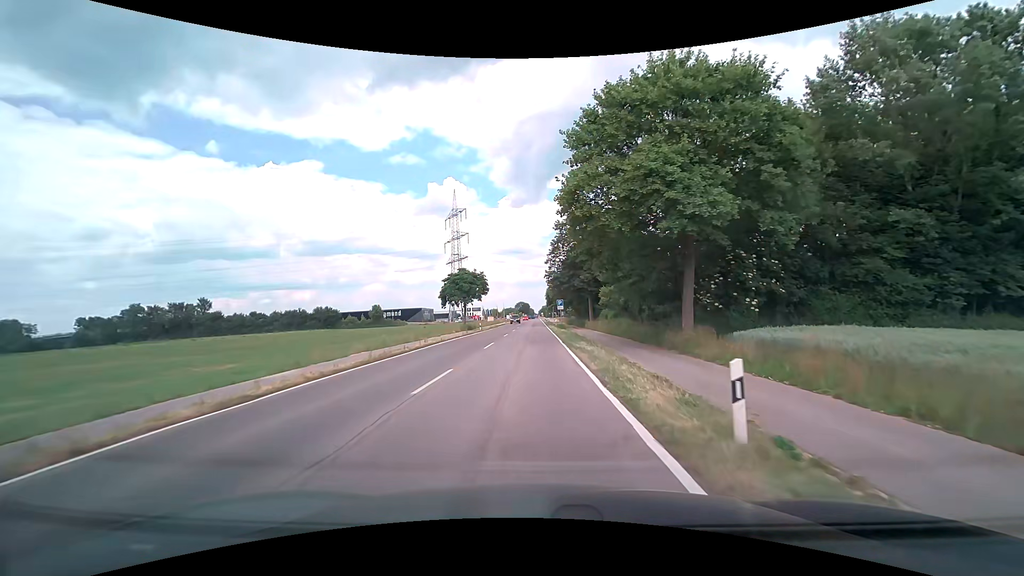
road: tertiary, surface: asphalt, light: Day
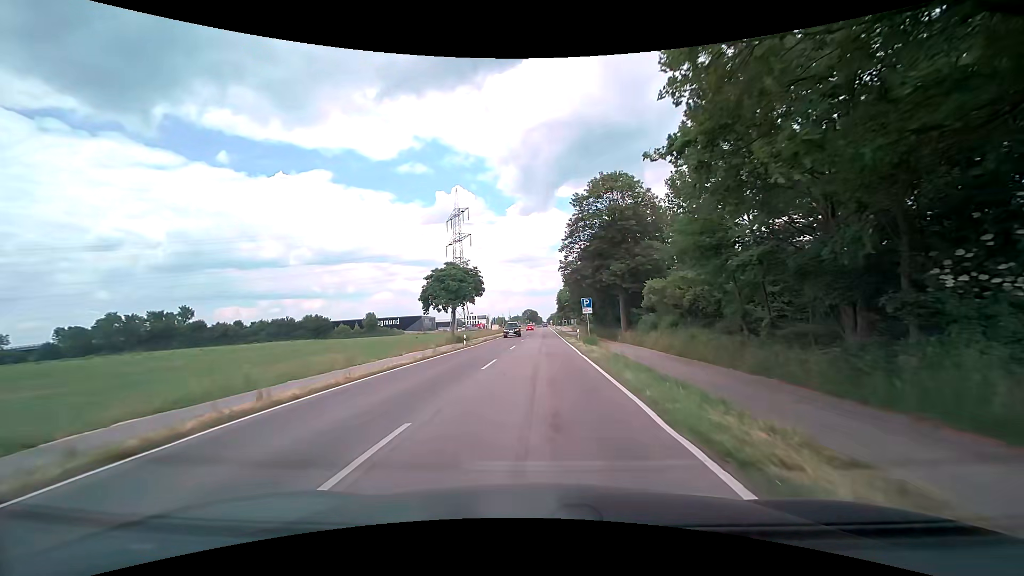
(-0.4, +18.5) m; -2°
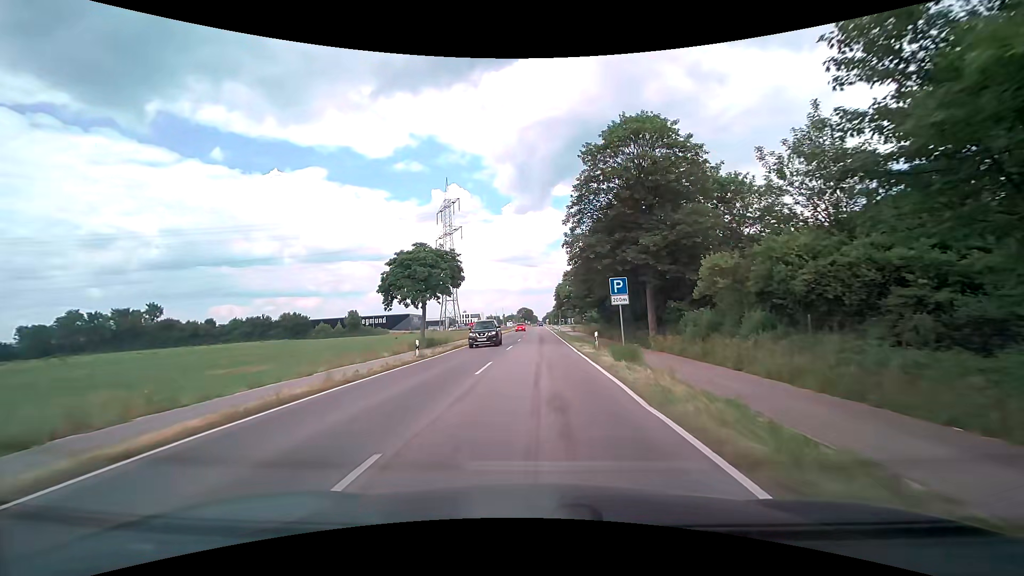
(0.0, +13.9) m; +1°
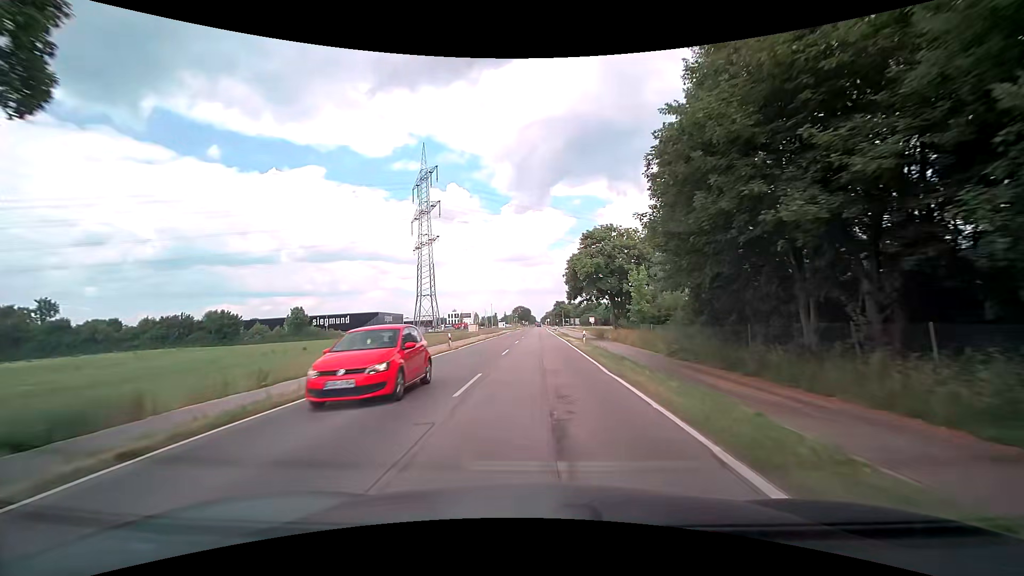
(0.0, +41.5) m; 0°
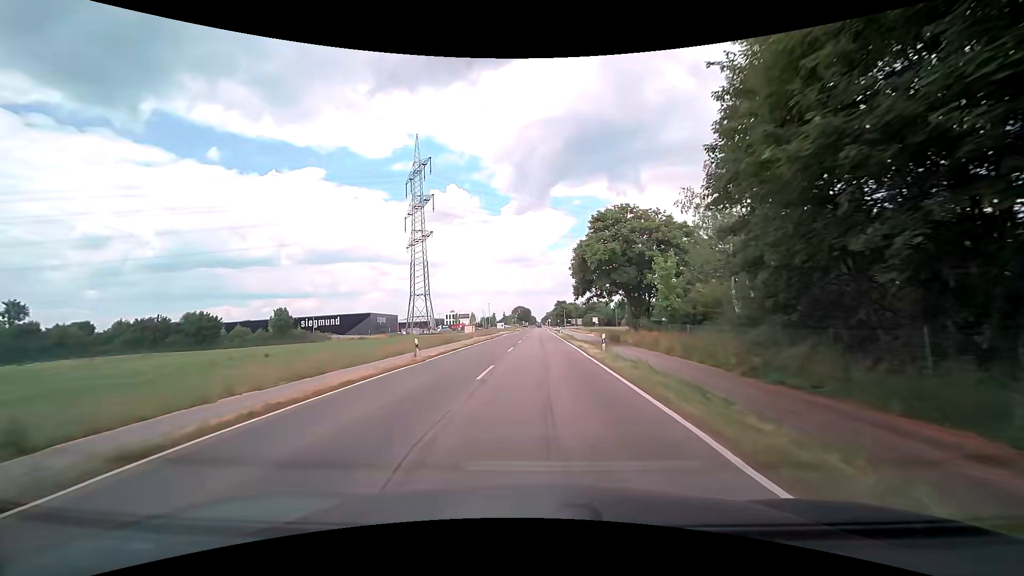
(0.0, +9.4) m; 0°
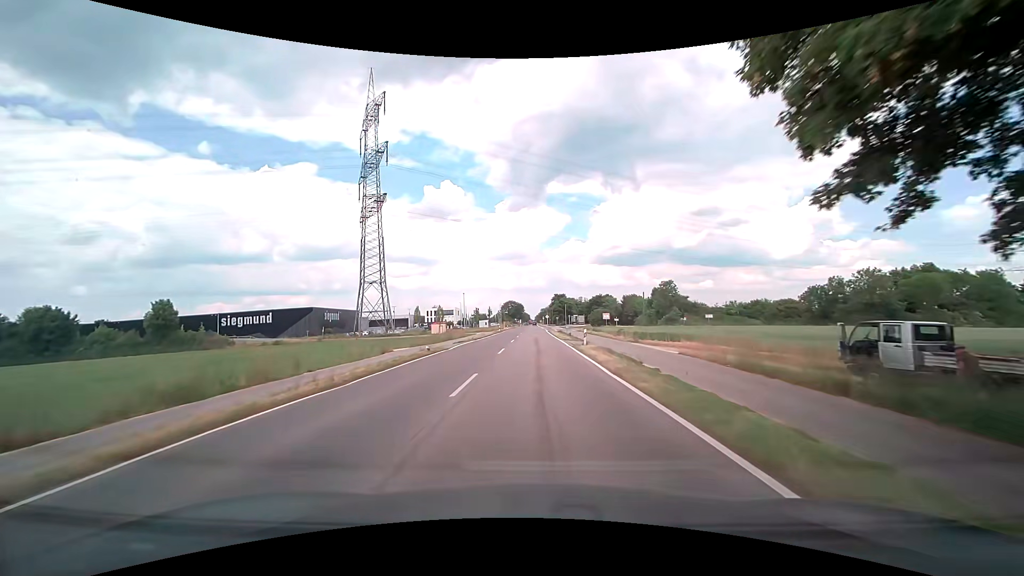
(+0.2, +40.2) m; 0°
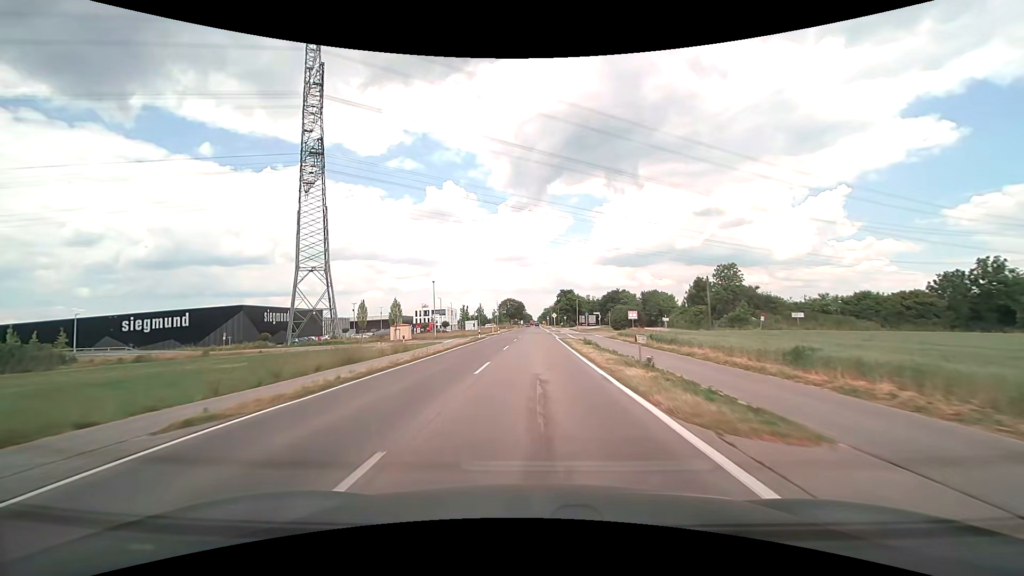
(+0.1, +32.7) m; 0°
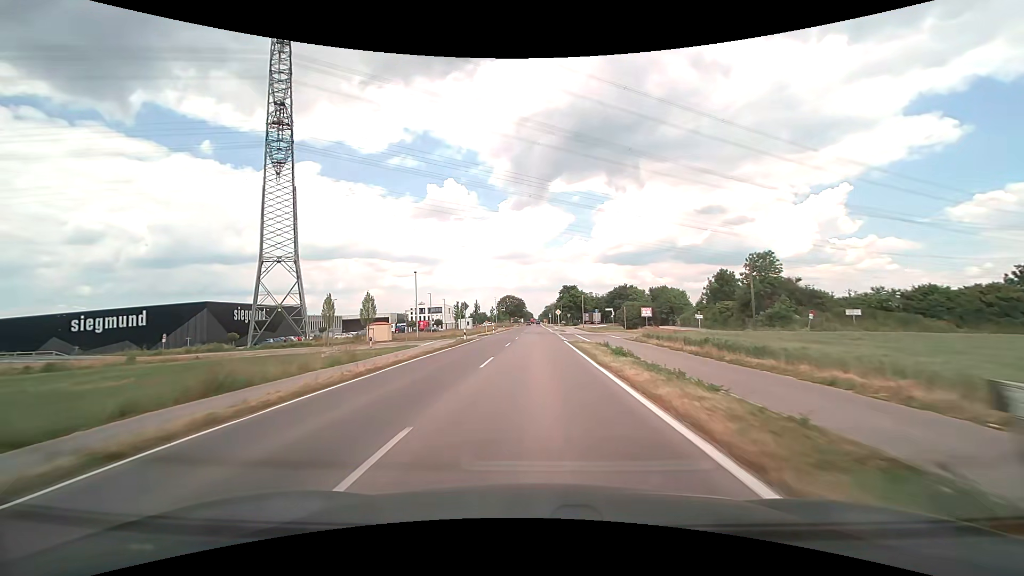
(0.0, +11.3) m; 0°
(0, +10) (0, +20) (0, +30) (0, +40) (0, +50) (0, +60) (0, +70) (0, +80) (0, +90) (0, +100) m
